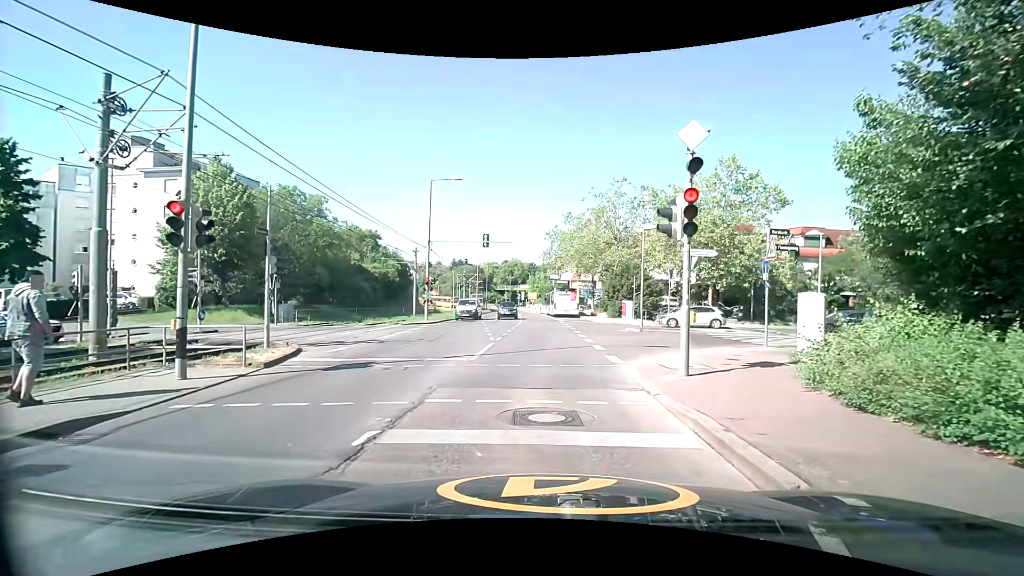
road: tertiary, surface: concrete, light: Day
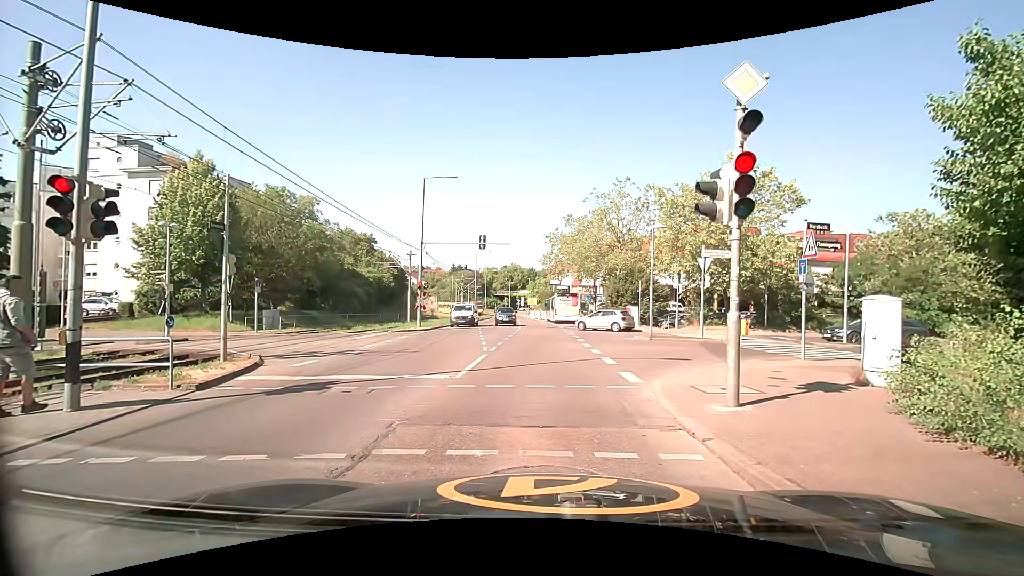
(-0.1, +1.9) m; -2°
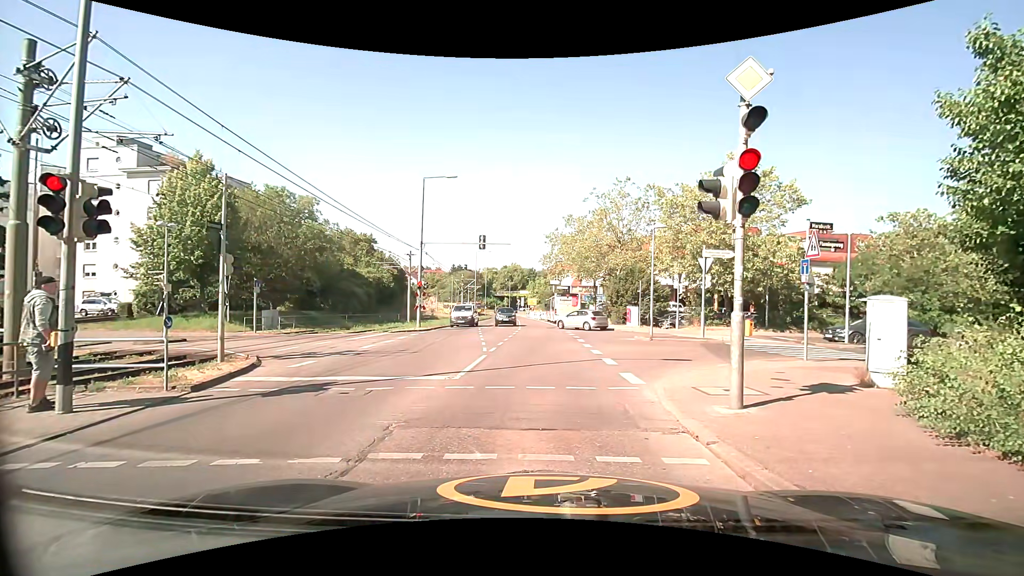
(0.0, +0.1) m; 0°
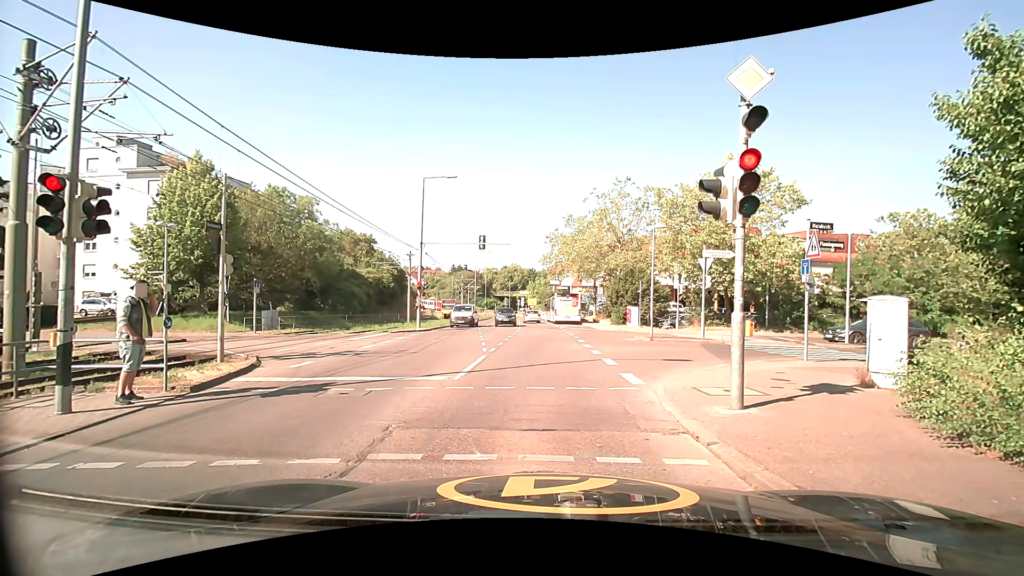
(0.0, +0.1) m; 0°
(0, +10) (0, +20) (0, +30) (0, +40) (-1, +50) (-1, +60) (-2, +70) (-2, +80) (-3, +90) (-4, +100) m
